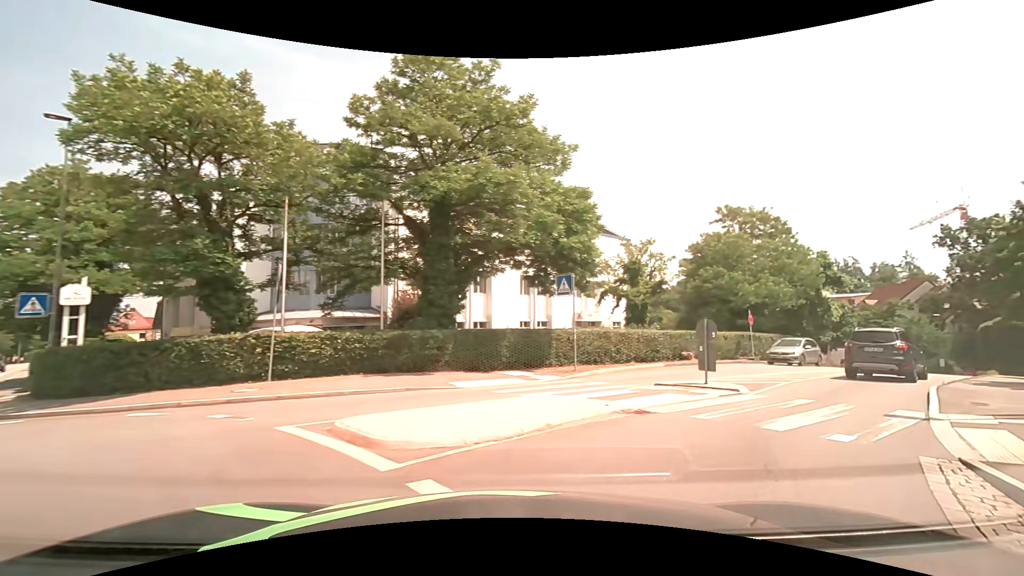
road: tertiary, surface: asphalt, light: Day
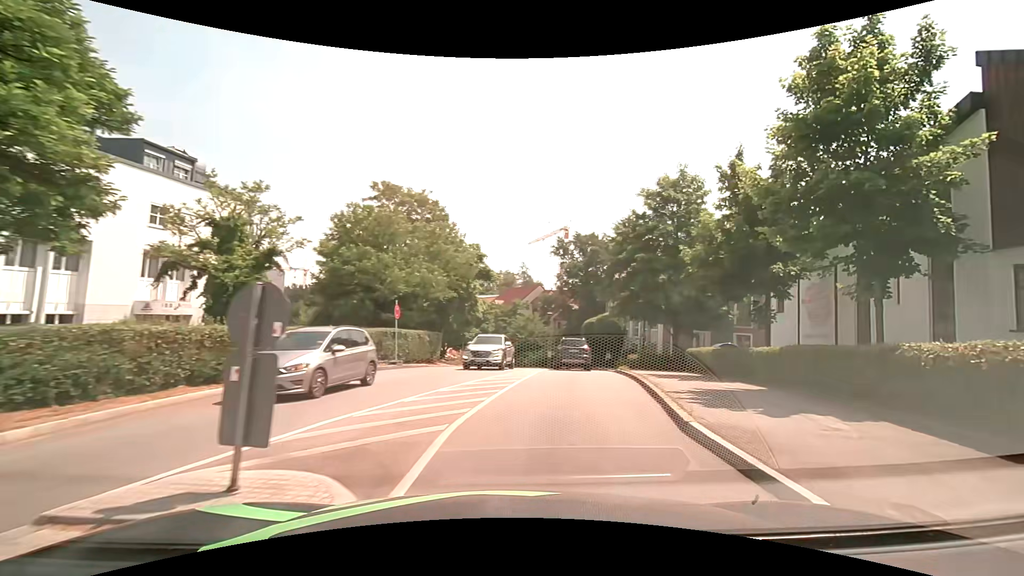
(+3.3, +9.1) m; +39°
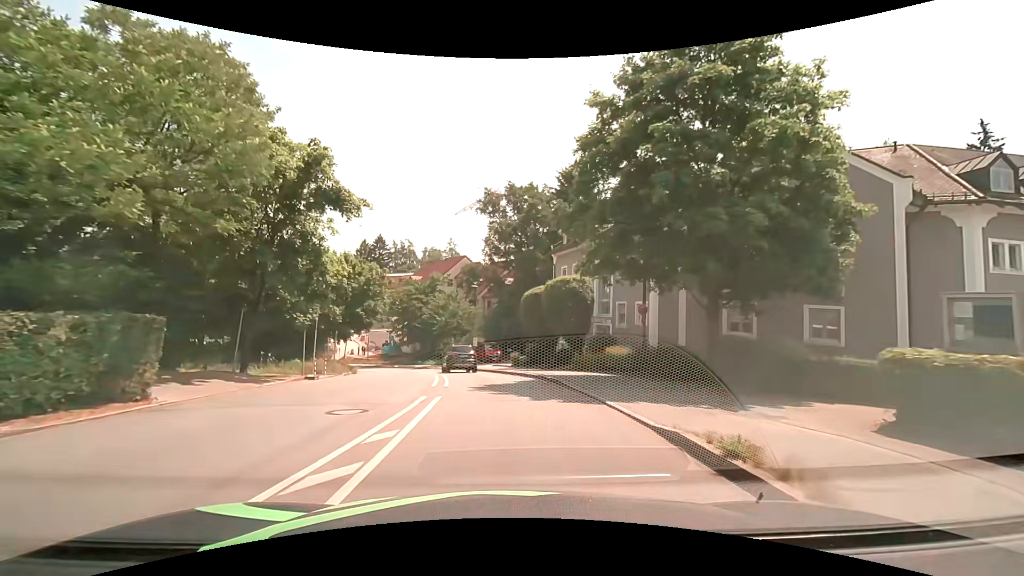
(+2.0, +19.1) m; +7°
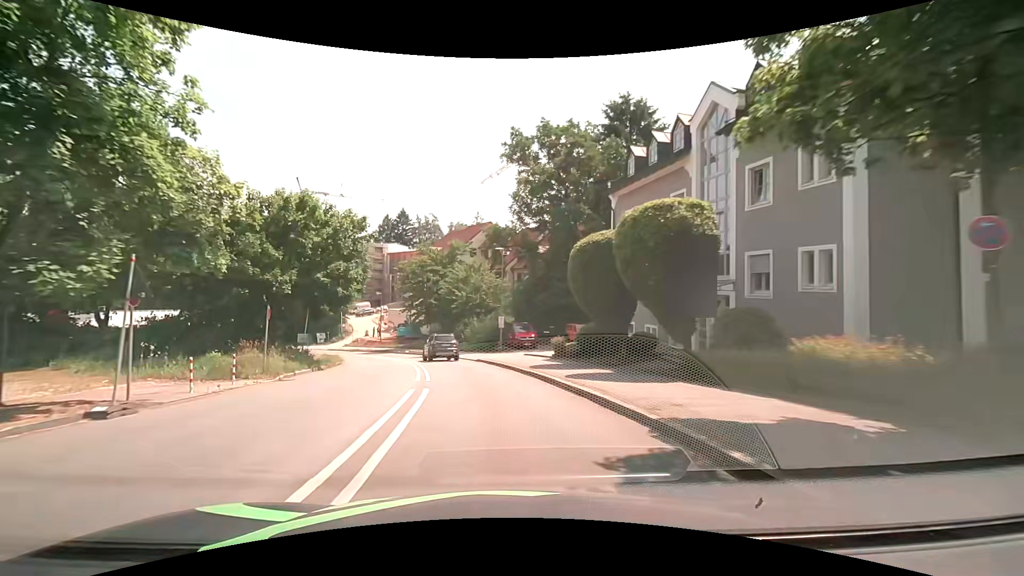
(-0.2, +12.6) m; -3°
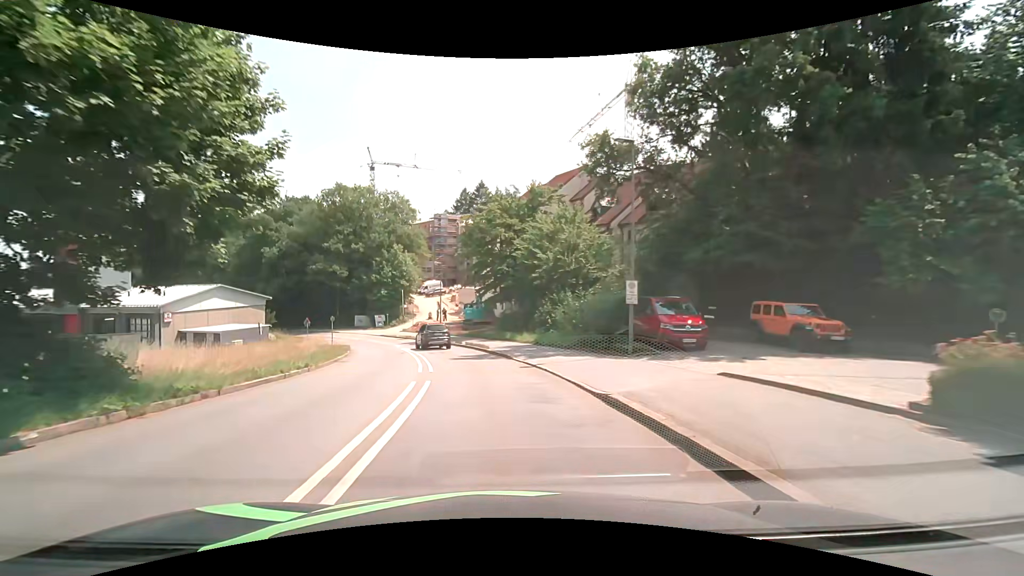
(-1.8, +19.8) m; -10°
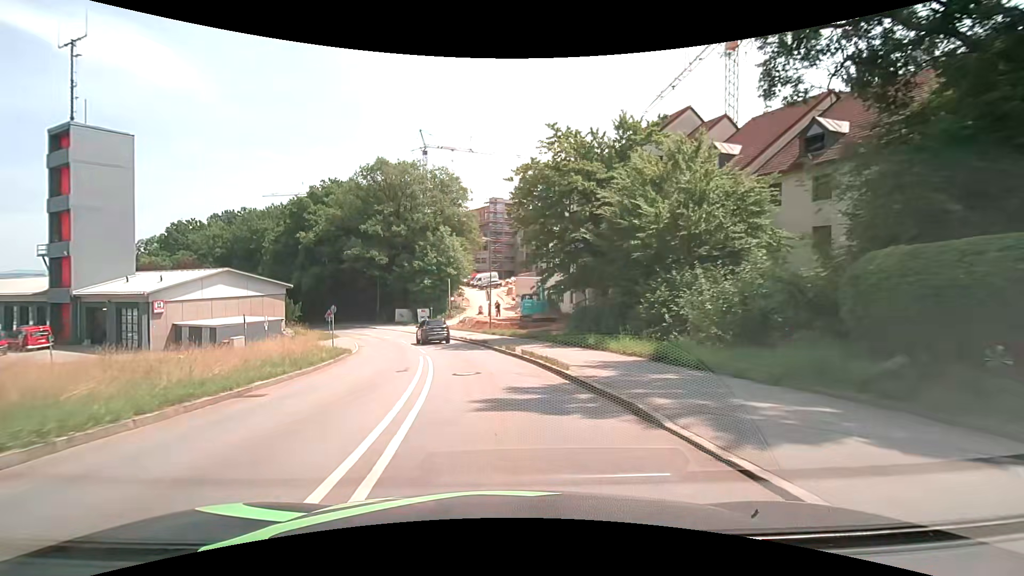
(-0.8, +13.7) m; -7°
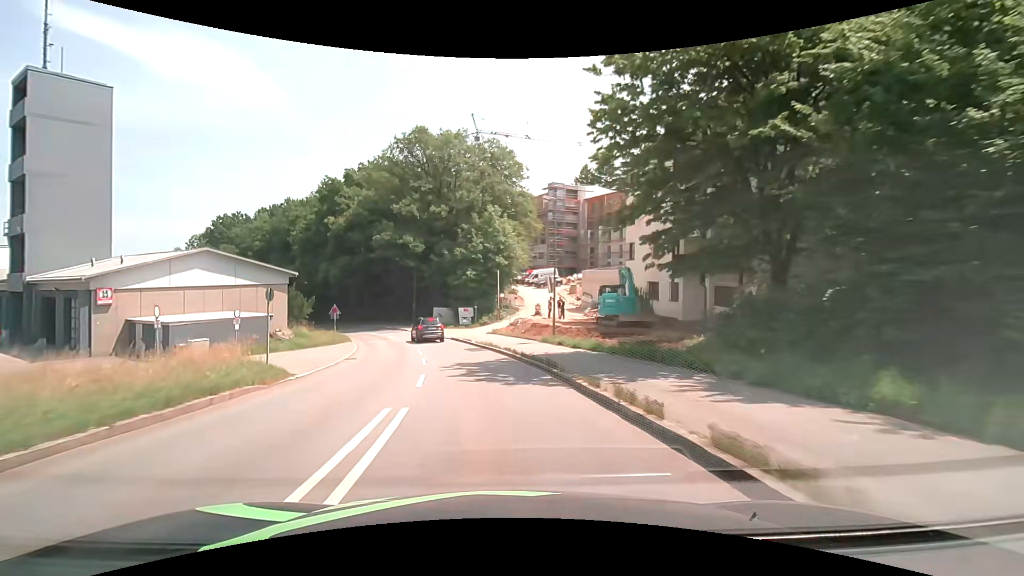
(-0.8, +14.2) m; -6°
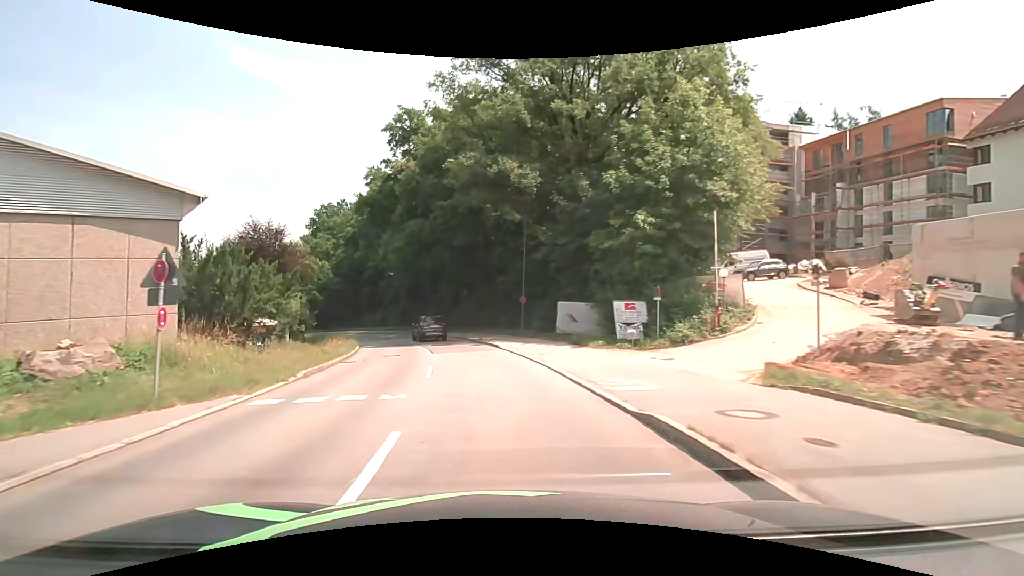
(-3.7, +29.2) m; -14°
